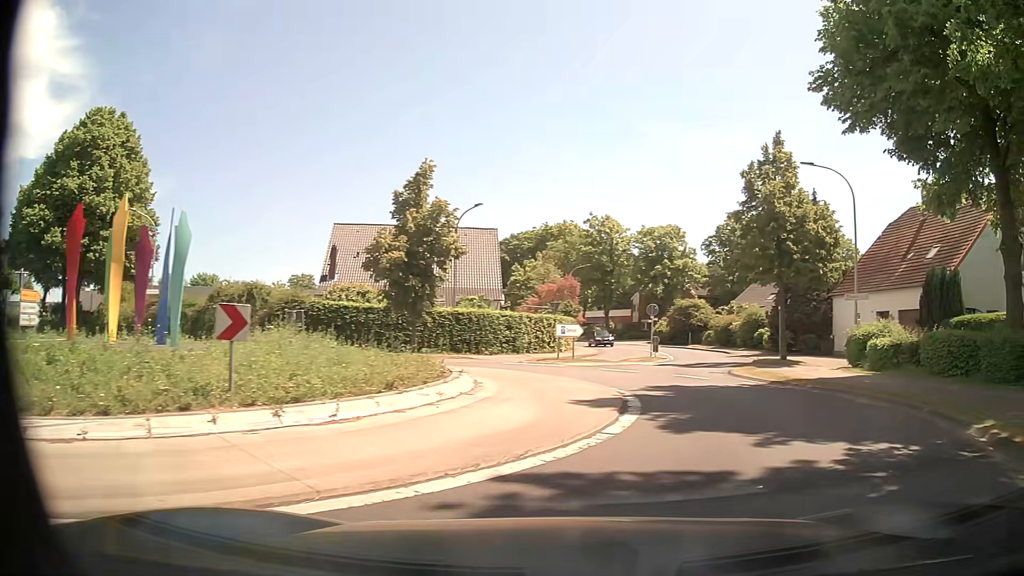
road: primary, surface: asphalt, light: Day
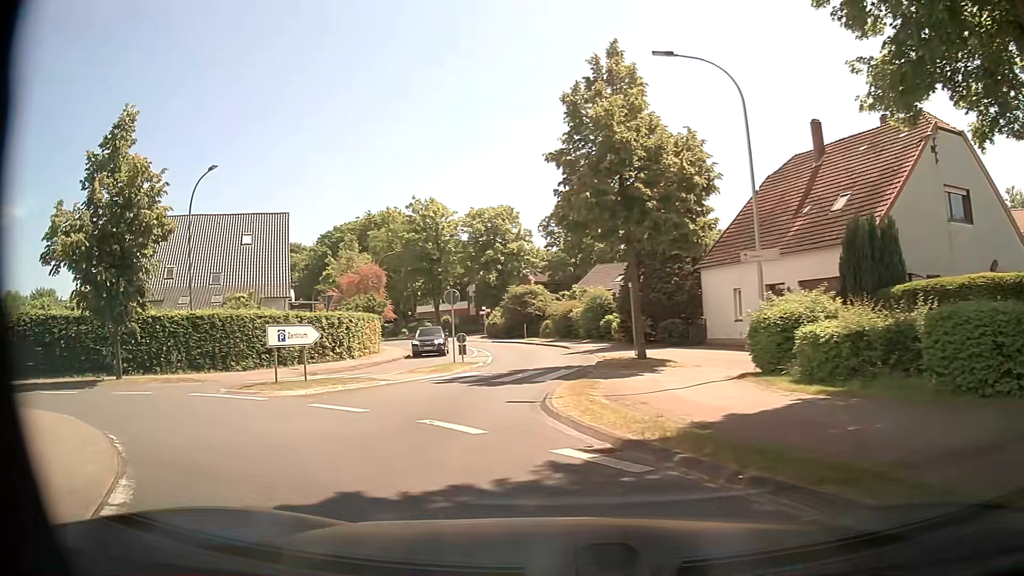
(+3.0, +9.8) m; +15°
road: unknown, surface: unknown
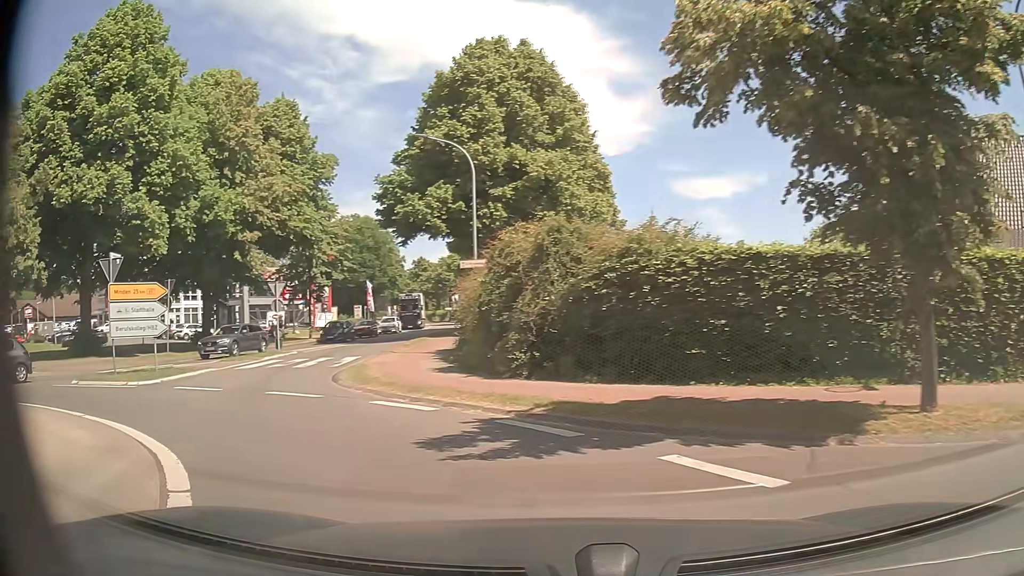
(-7.3, +11.4) m; -67°
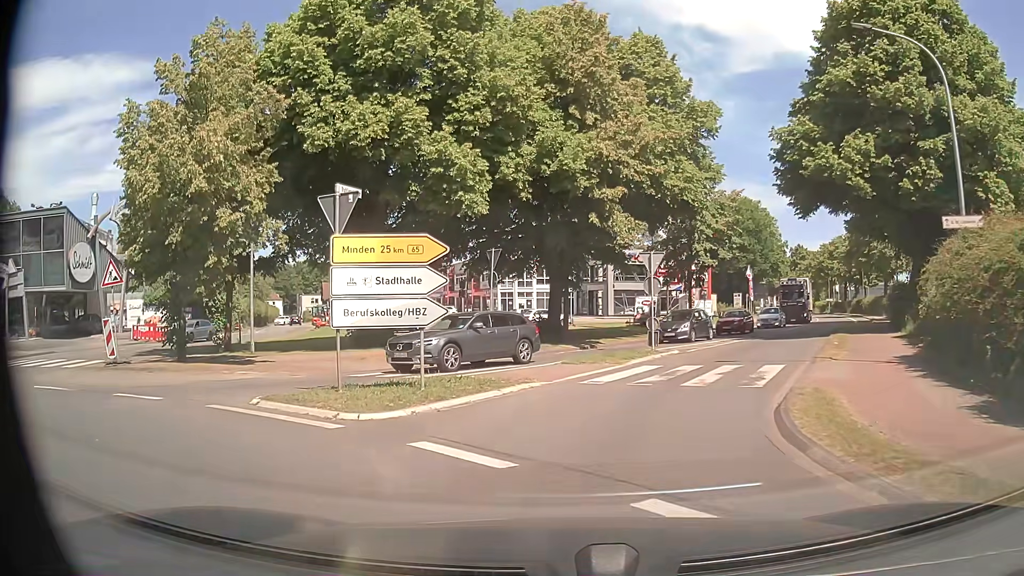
(-3.0, +8.5) m; -33°
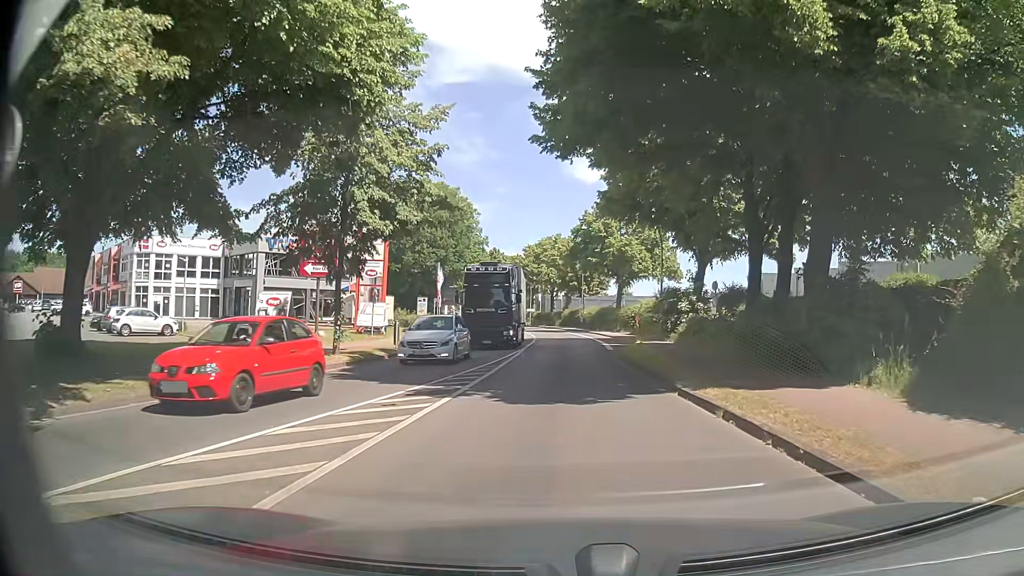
(+4.1, +18.7) m; +27°
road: primary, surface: asphalt
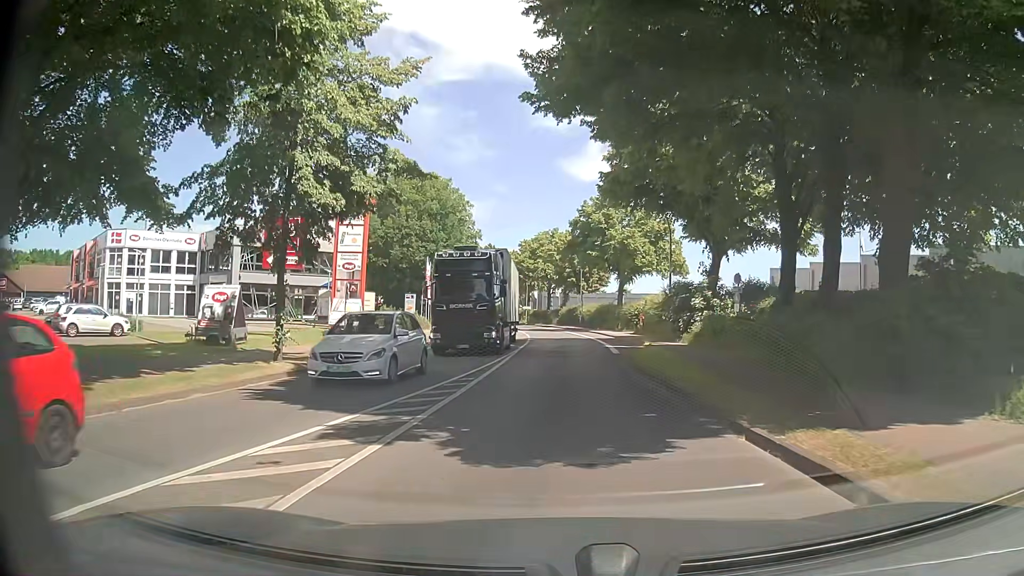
(+0.1, +4.5) m; +1°
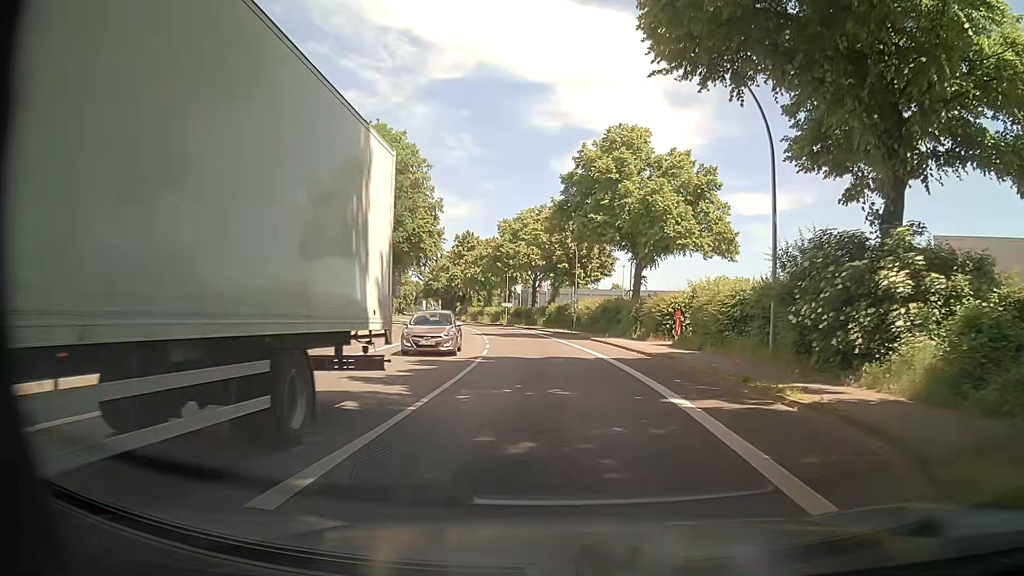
(+0.1, +21.3) m; 0°
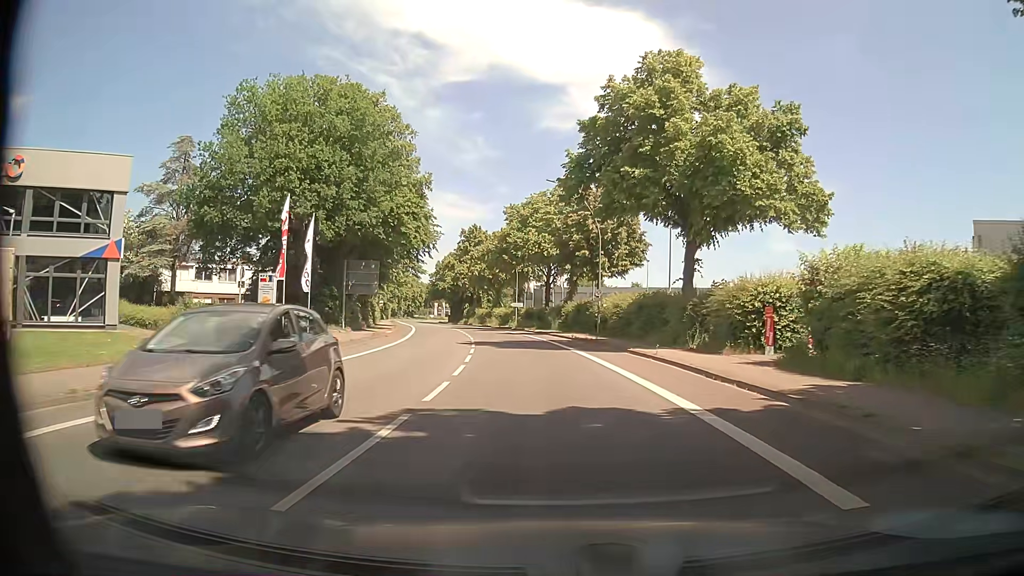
(0.0, +12.4) m; 0°
(0, +10) (-1, +20) (-2, +30) (-3, +40) (-5, +50) (-7, +60) (-9, +69) (-11, +79) (-14, +89) (-16, +98) m
